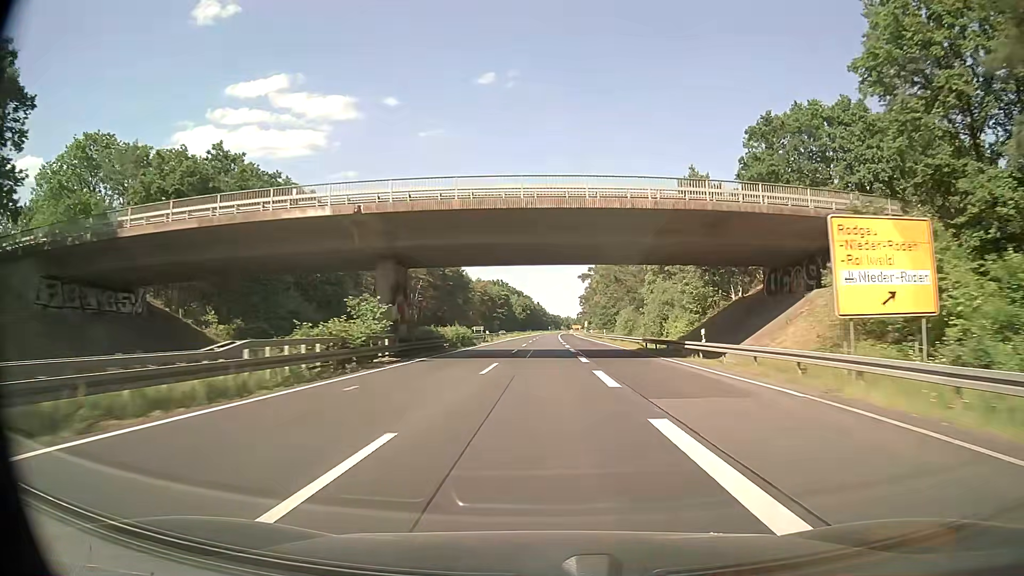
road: trunk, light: Day
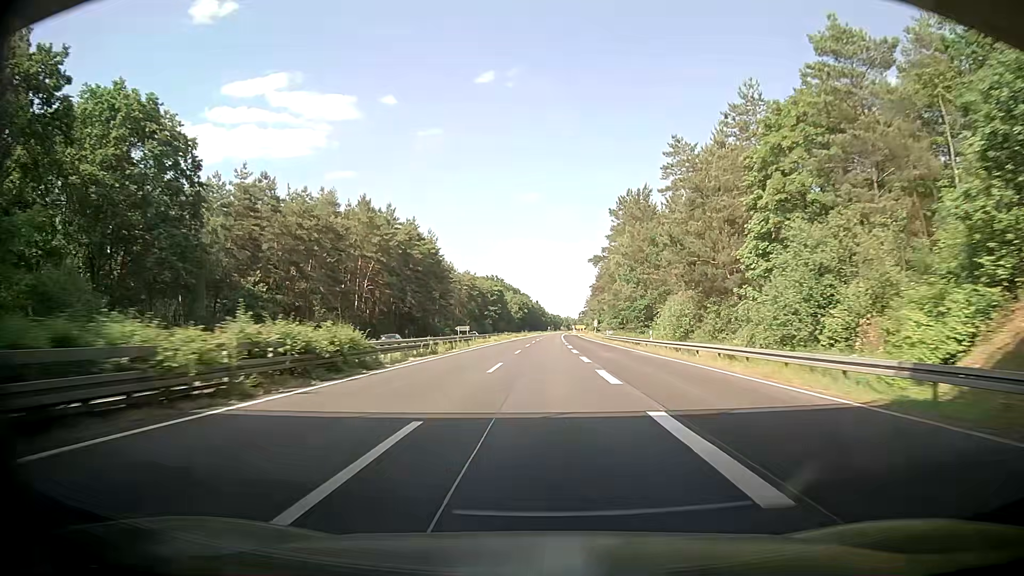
(0.0, +34.9) m; 0°
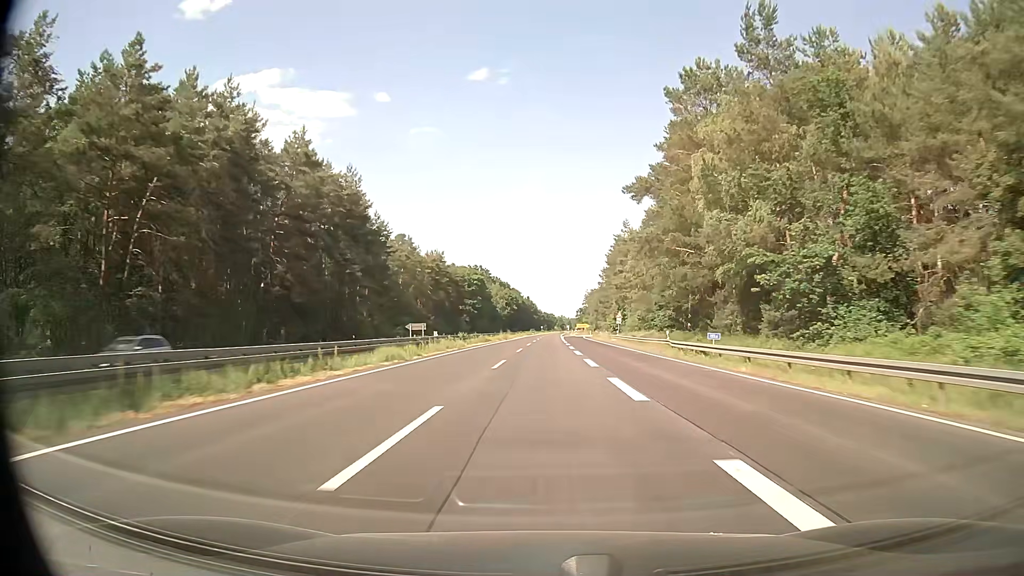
(+0.7, +52.4) m; +1°
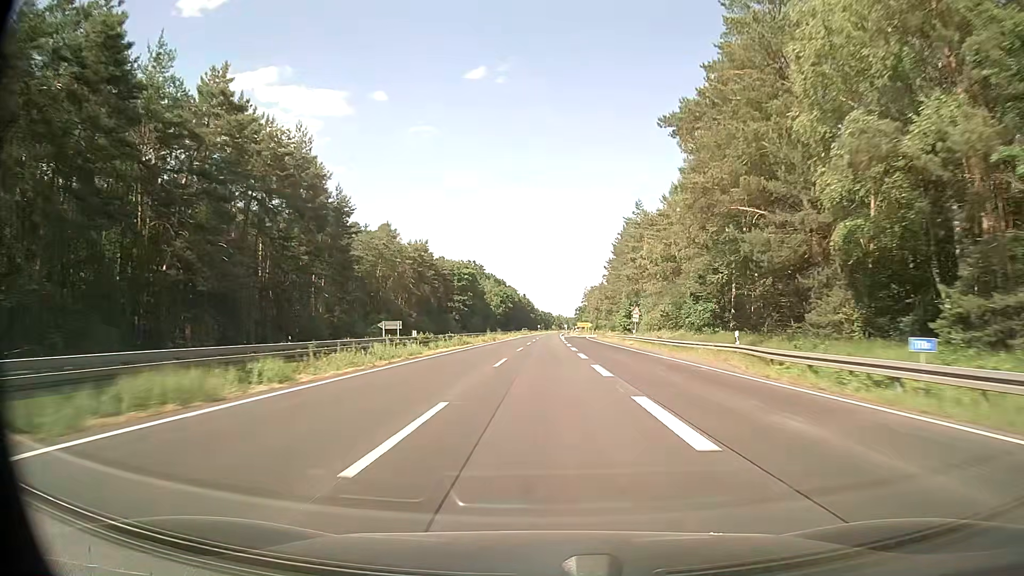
(0.0, +17.5) m; 0°
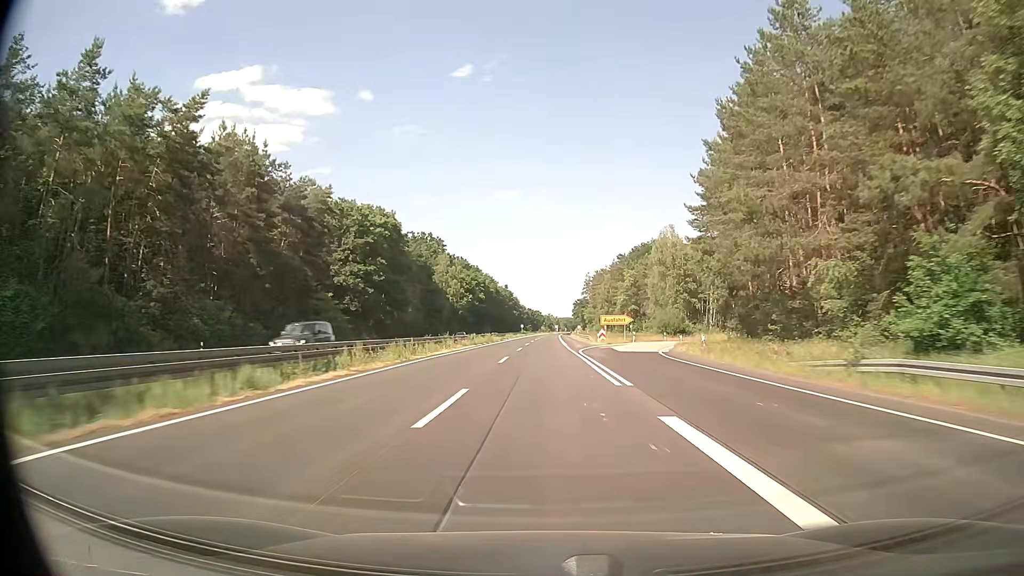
(+0.8, +87.3) m; +1°
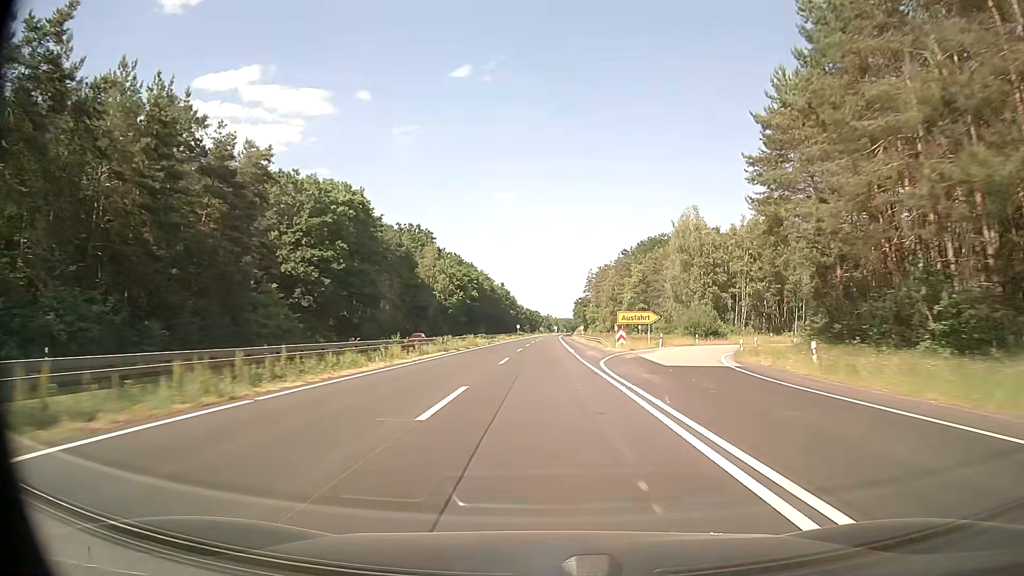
(0.0, +17.5) m; 0°
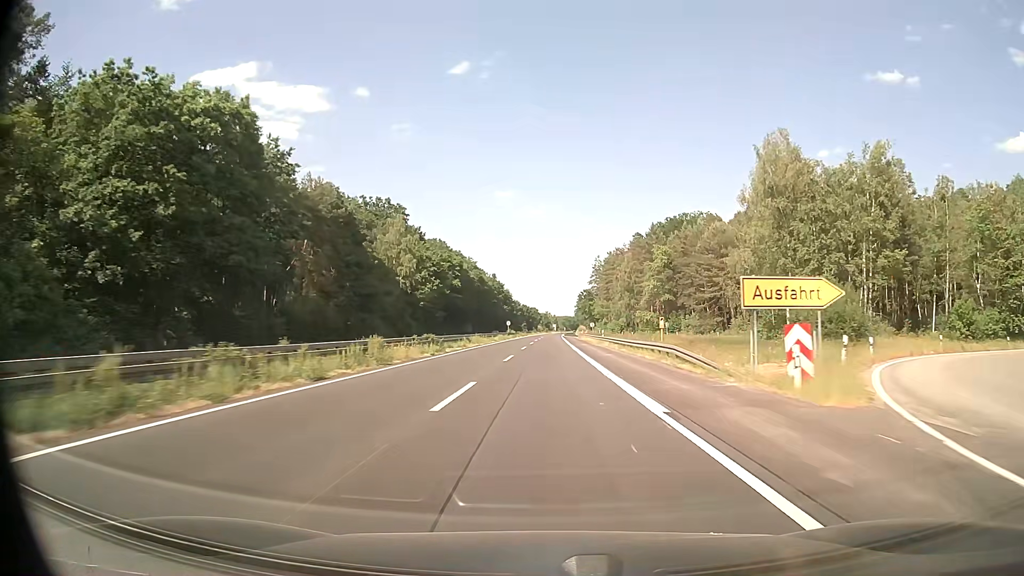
(0.0, +34.9) m; 0°
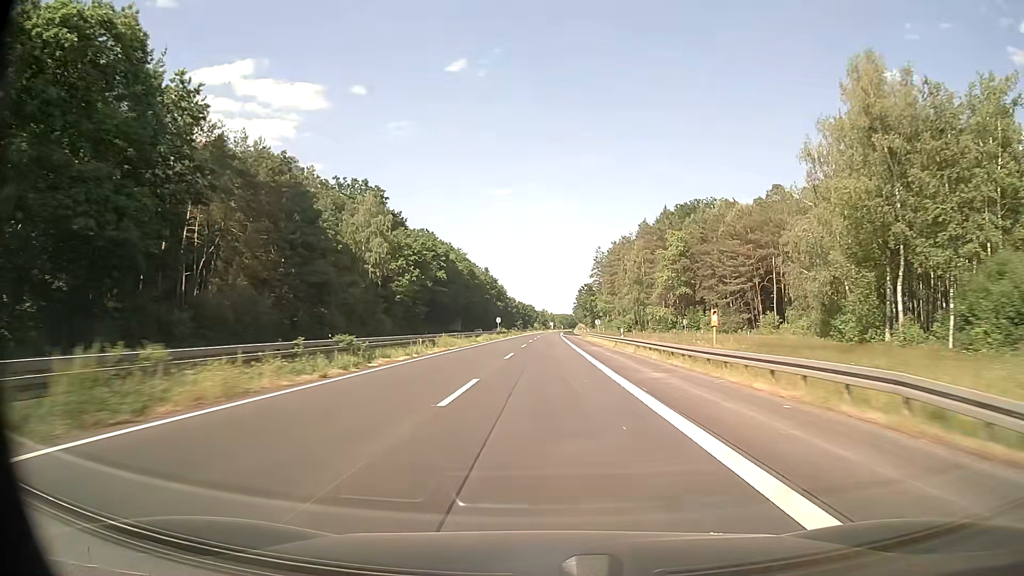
(0.0, +17.4) m; 0°
